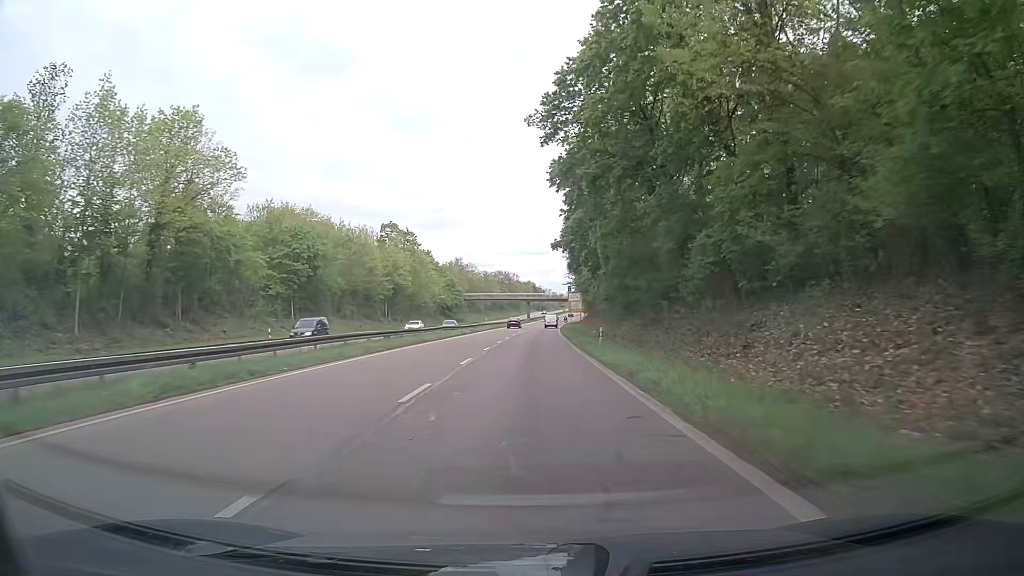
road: trunk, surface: asphalt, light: Day
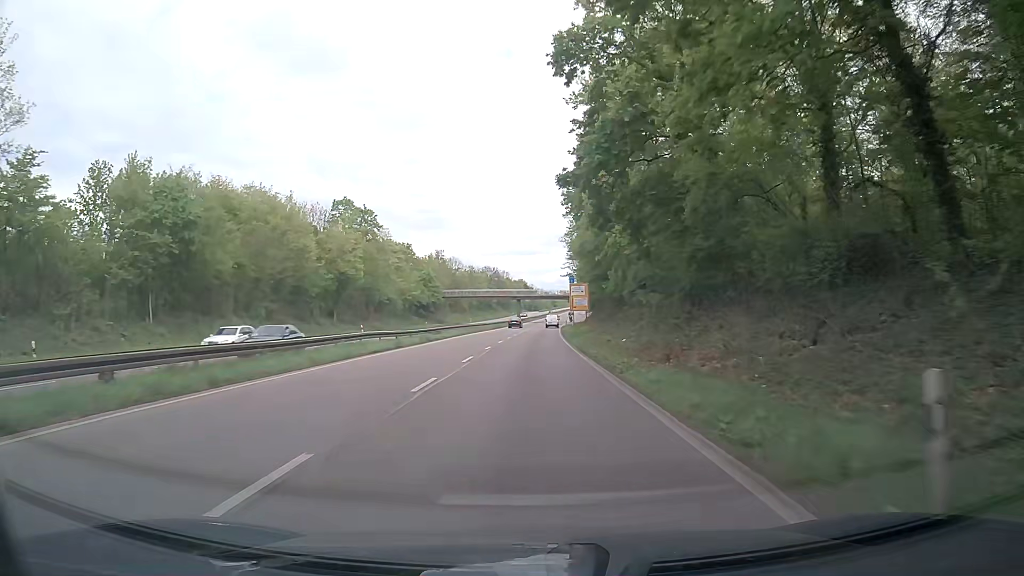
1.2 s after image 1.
(+0.1, +25.1) m; +1°
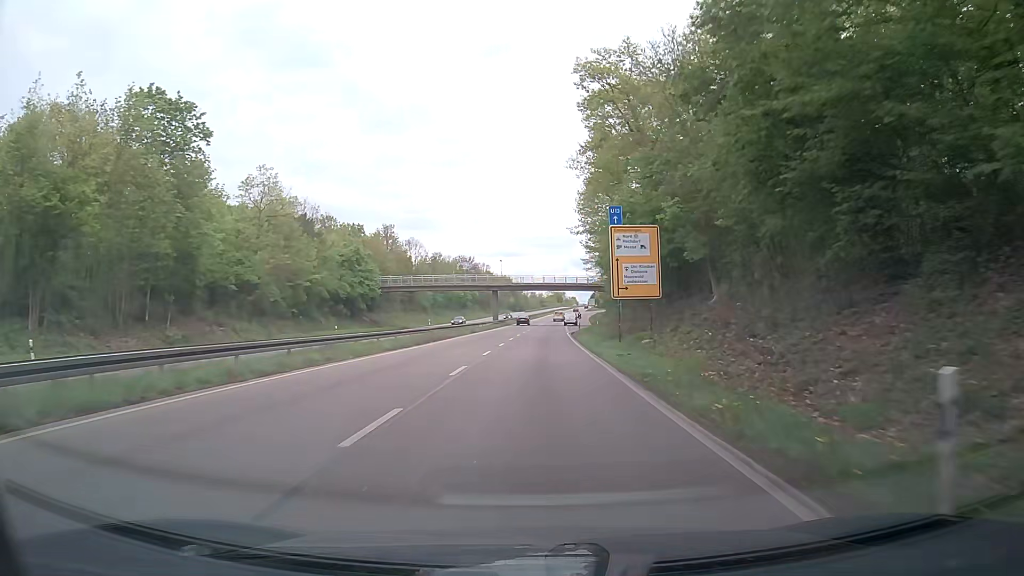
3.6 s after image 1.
(+0.2, +50.2) m; +1°
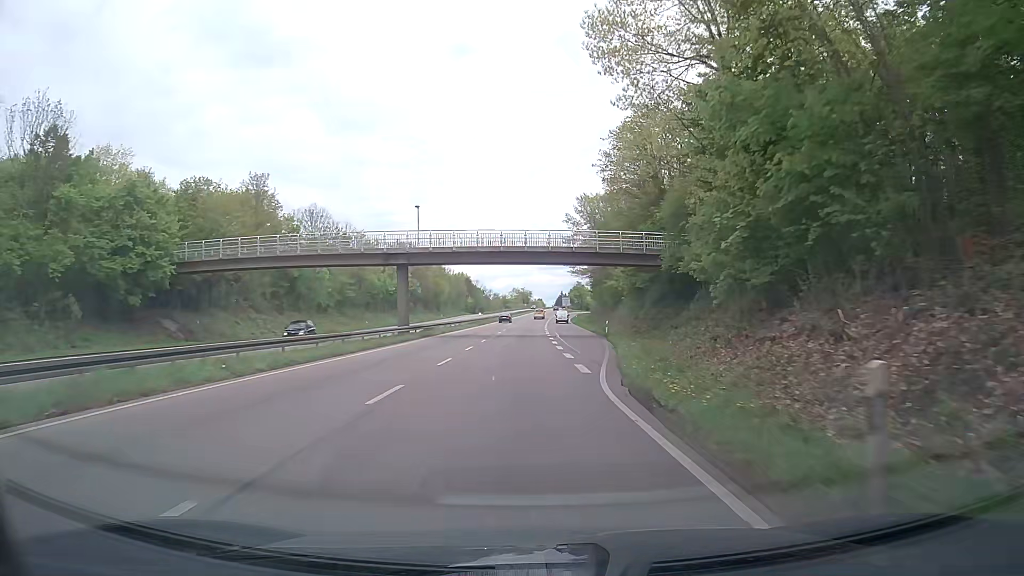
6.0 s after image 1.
(+1.4, +50.0) m; +3°
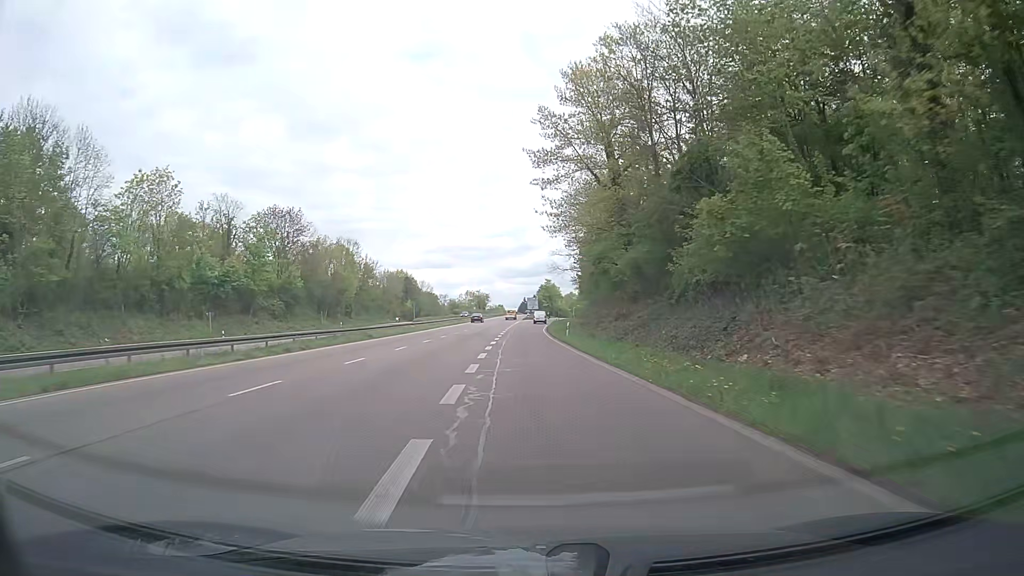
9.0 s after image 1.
(+2.5, +61.6) m; +3°
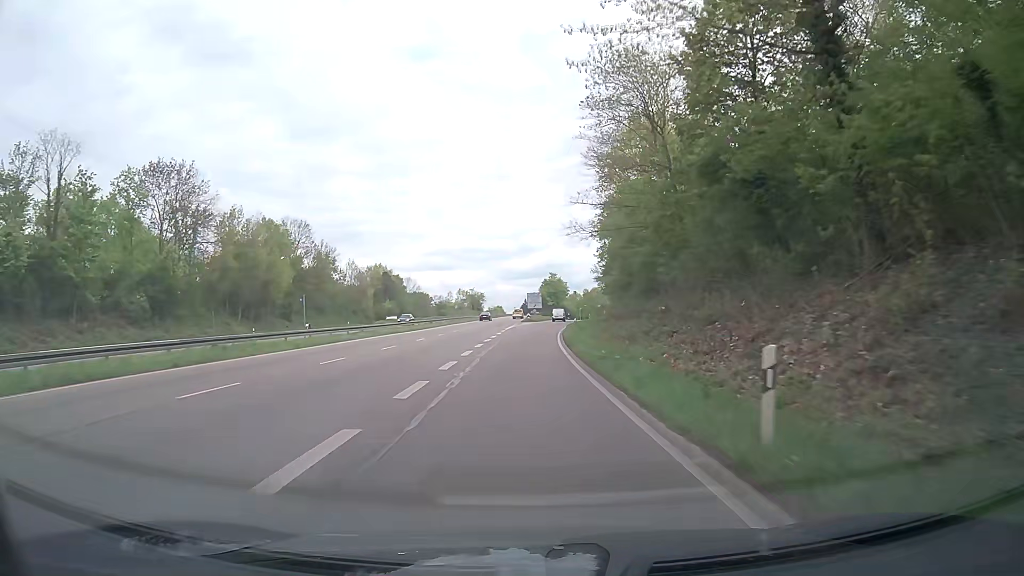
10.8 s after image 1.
(+0.1, +36.4) m; 0°
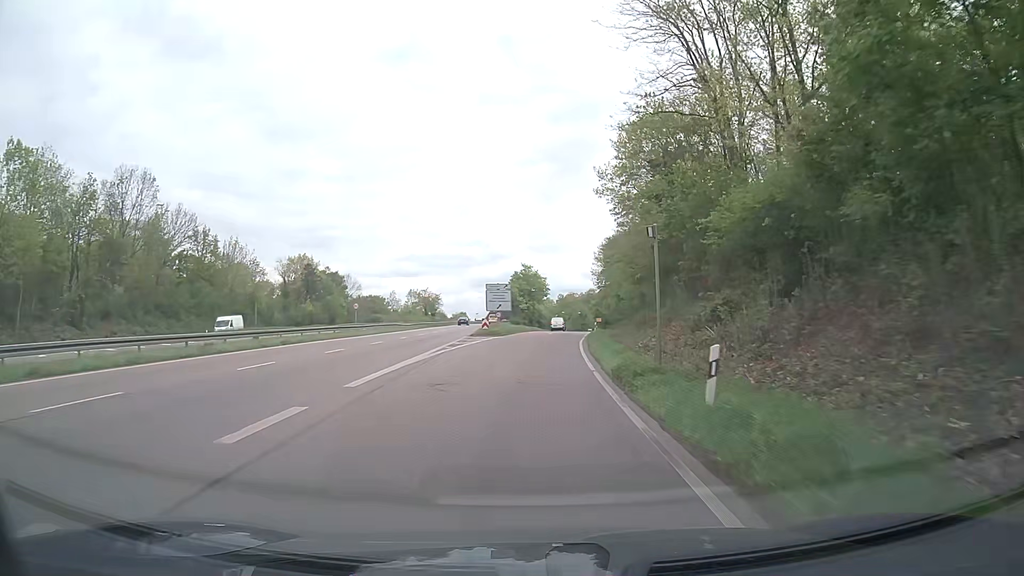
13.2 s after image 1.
(+0.6, +47.4) m; +2°
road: trunk_link
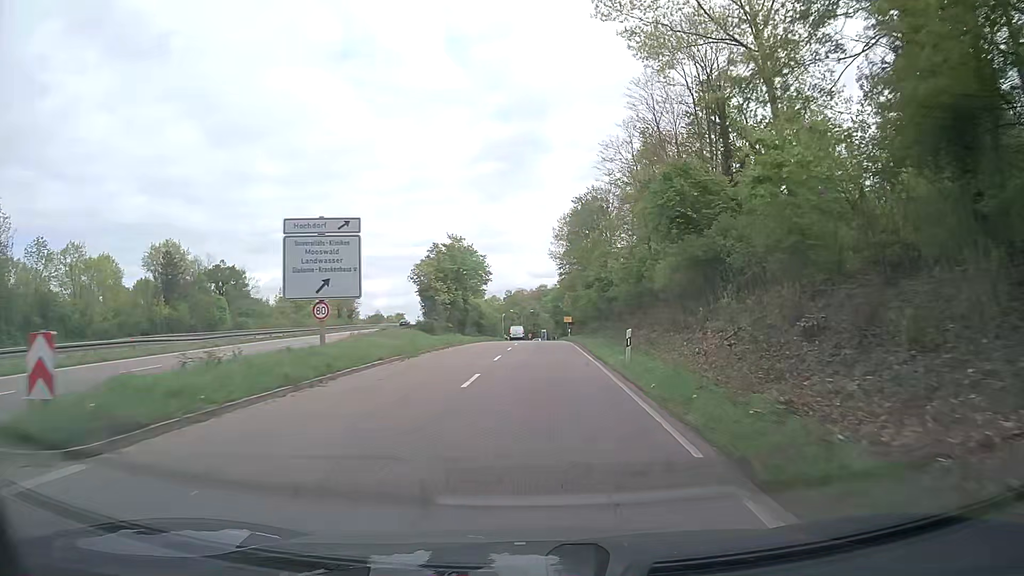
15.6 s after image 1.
(+1.9, +43.2) m; +5°
(0, +10) (0, +20) (+1, +30) (+1, +40) (+1, +50) (+1, +60) (+1, +70) (+1, +80) (+2, +90) (+2, +100) m
